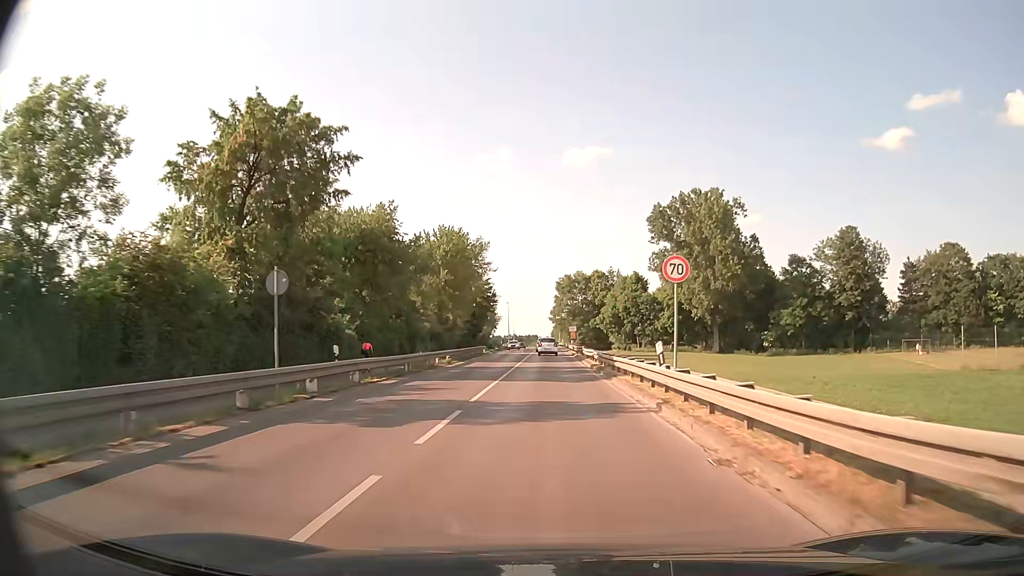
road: secondary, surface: asphalt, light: Day
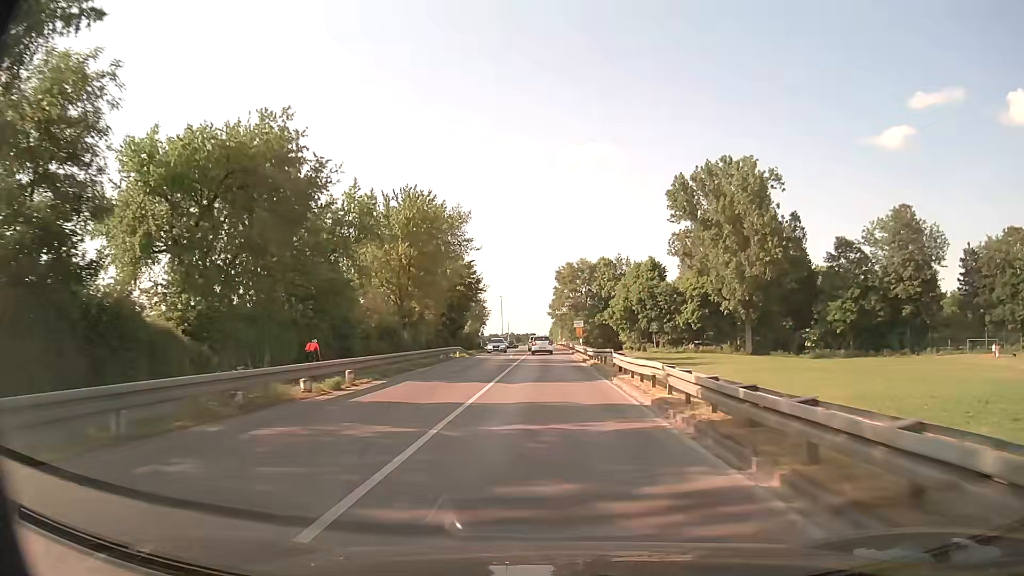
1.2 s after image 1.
(+0.1, +20.2) m; 0°
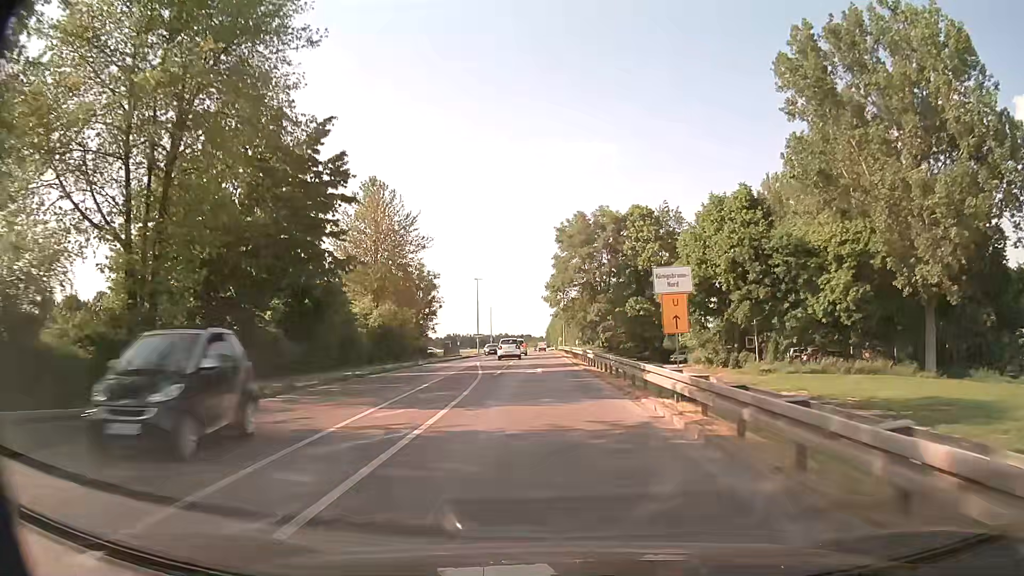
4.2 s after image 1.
(+0.1, +50.2) m; 0°
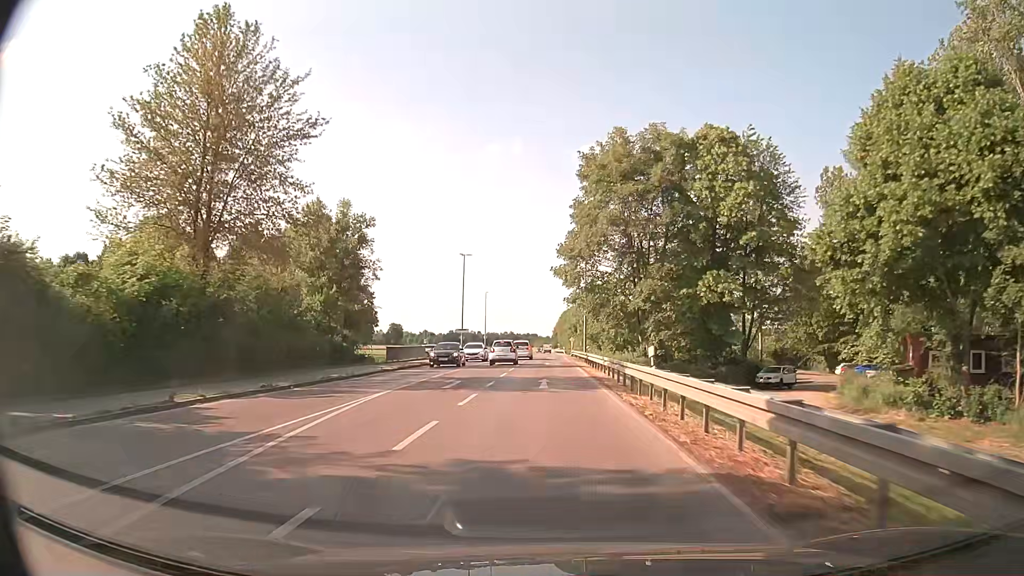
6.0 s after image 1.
(-0.2, +29.6) m; -1°
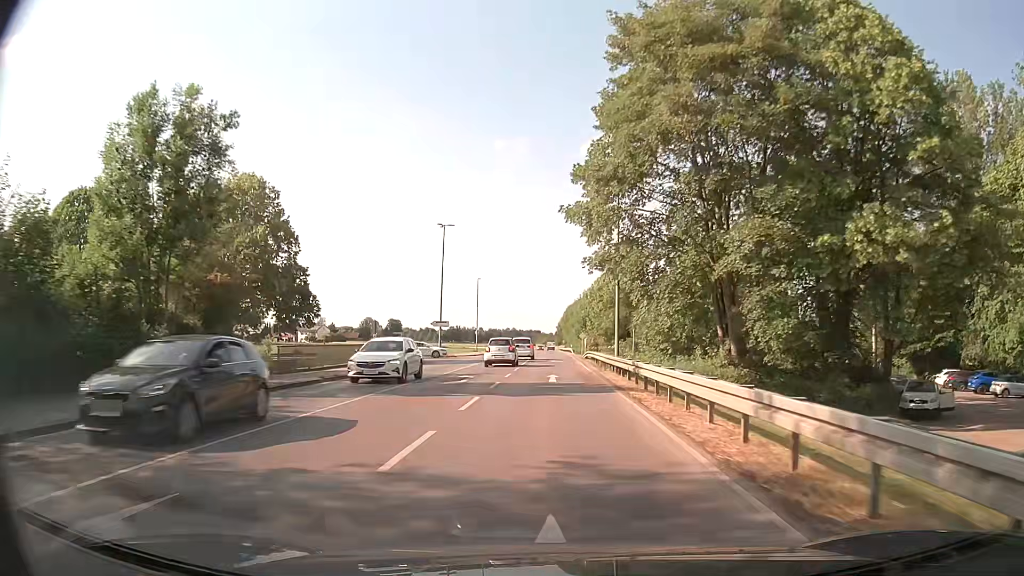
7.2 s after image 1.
(0.0, +19.5) m; 0°
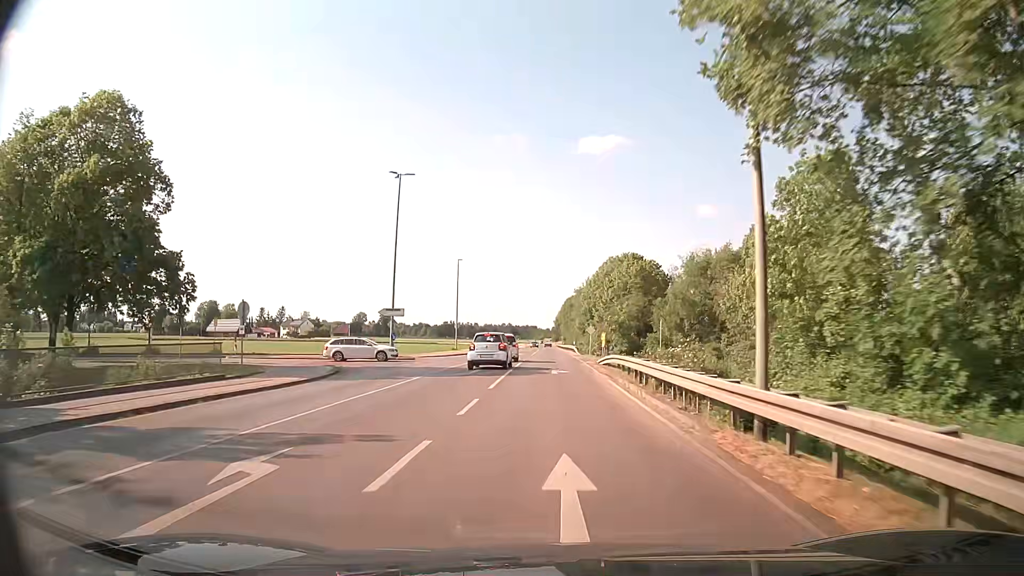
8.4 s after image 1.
(-0.1, +19.0) m; 0°
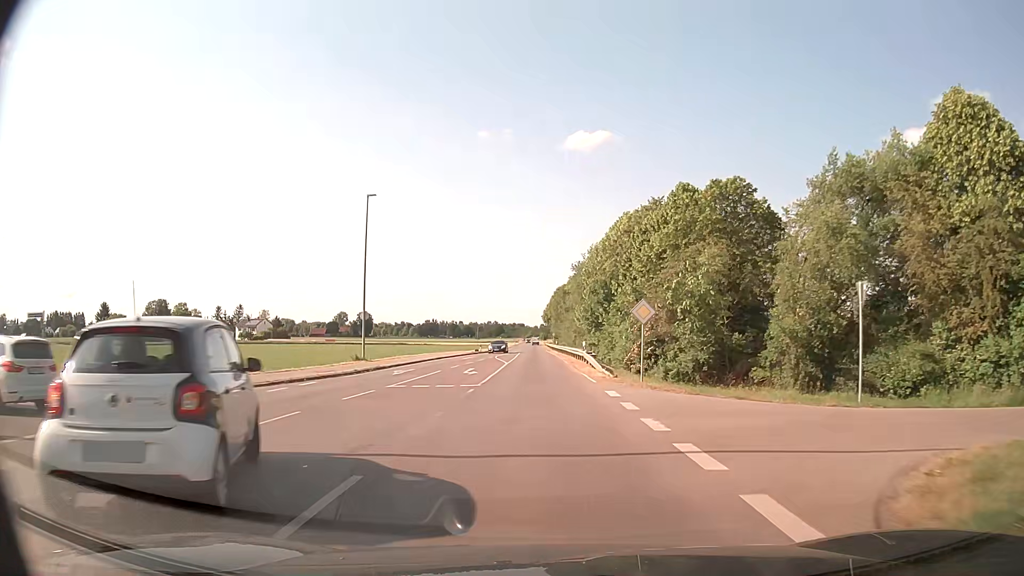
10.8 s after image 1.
(+0.4, +36.6) m; +1°
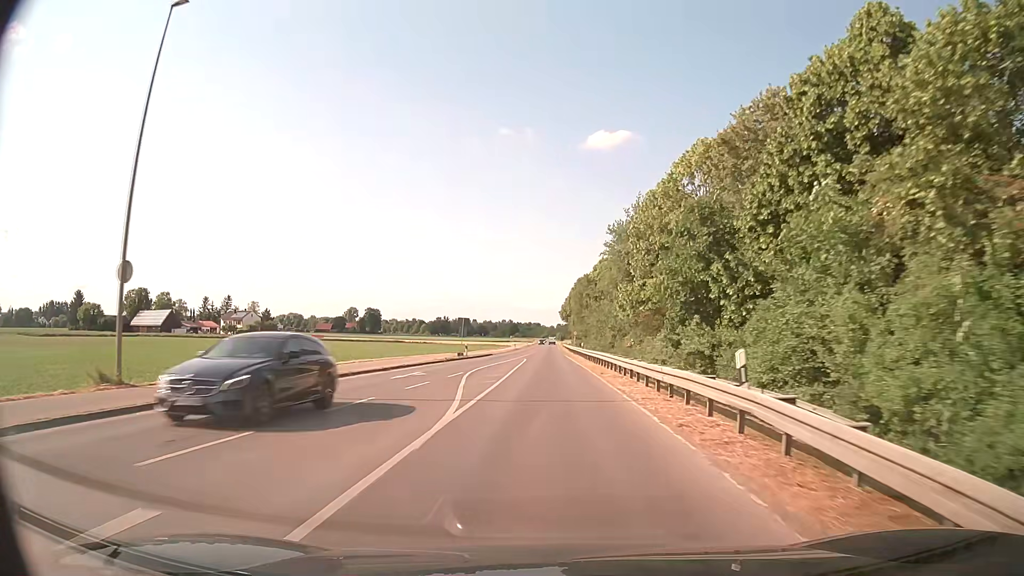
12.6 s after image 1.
(-0.4, +27.9) m; -1°
(0, +10) (0, +20) (0, +30) (0, +40) (0, +50) (0, +60) (0, +70) (0, +80) (+1, +90) (+1, +100) m
